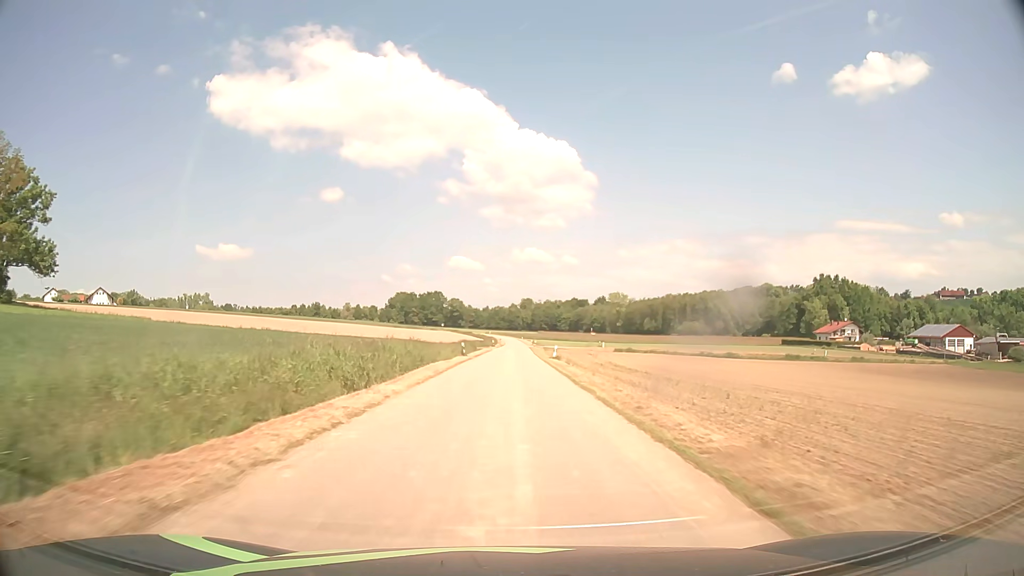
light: Day
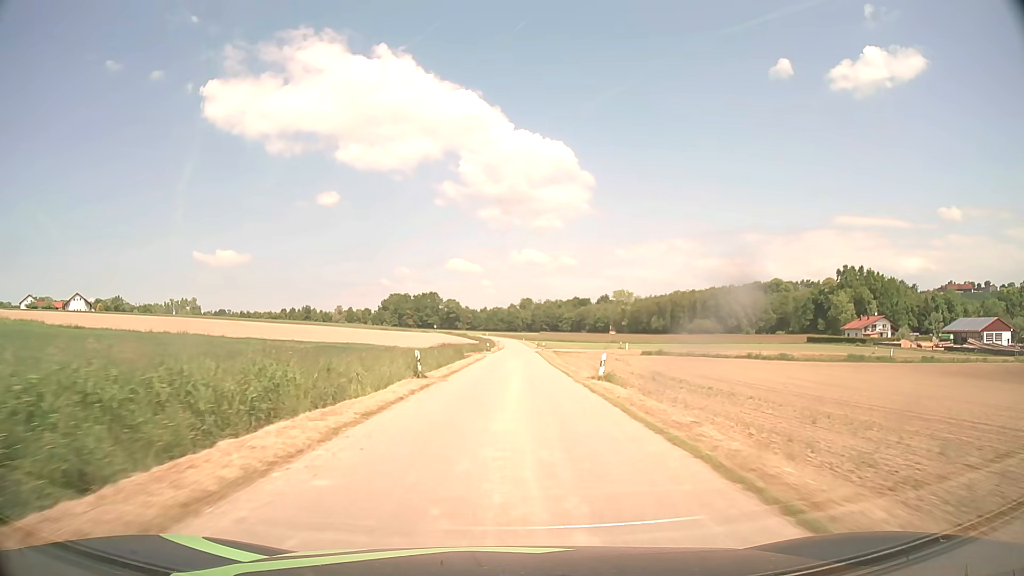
(+0.1, +22.6) m; 0°
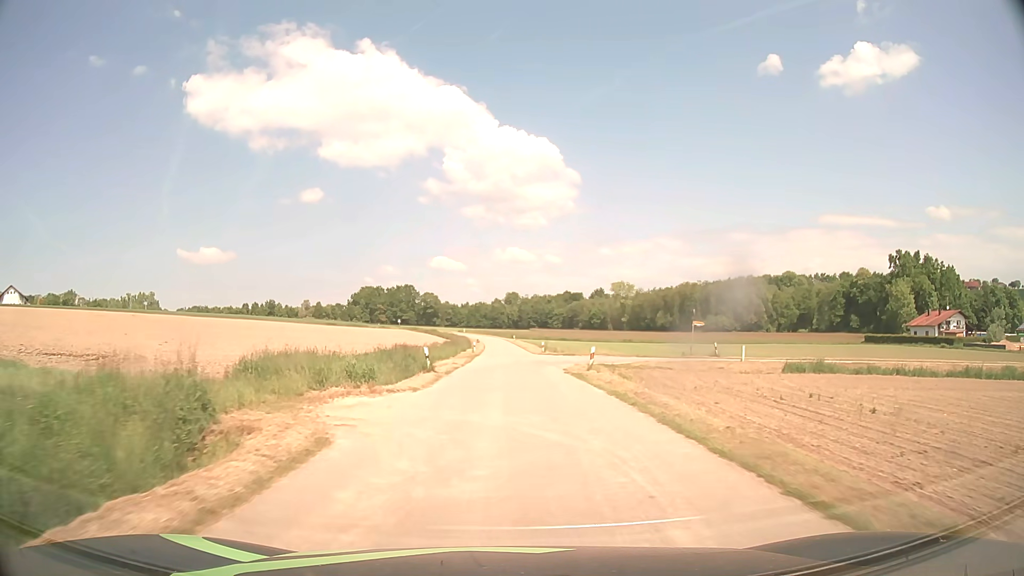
(+0.2, +48.3) m; +1°
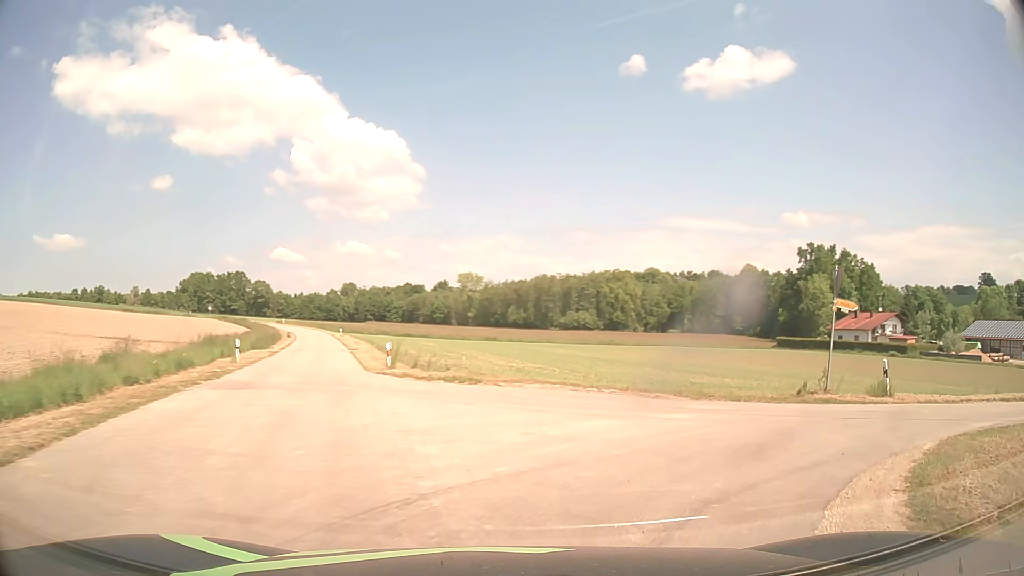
(+1.0, +32.7) m; +12°
